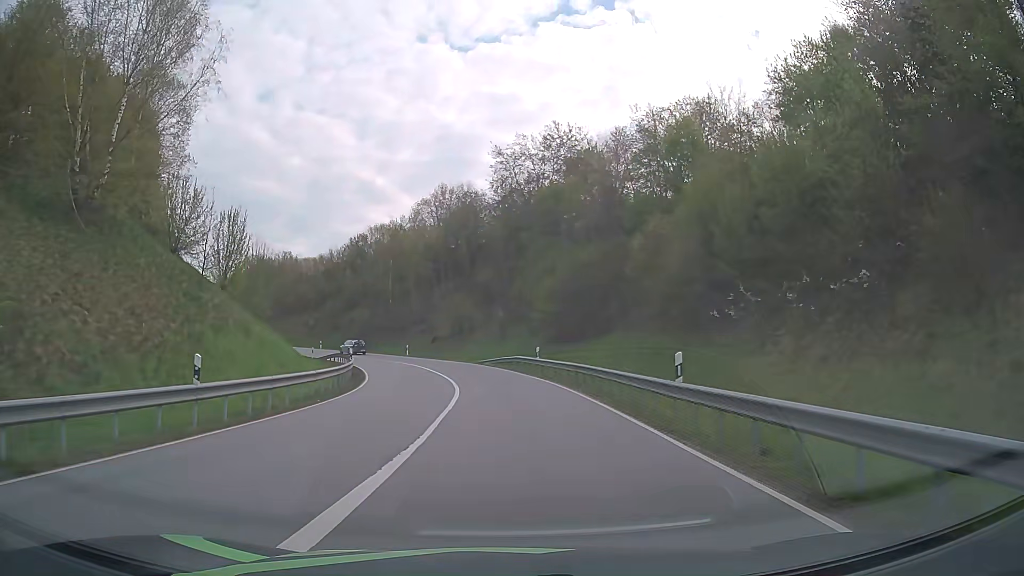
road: primary_link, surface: asphalt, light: Day
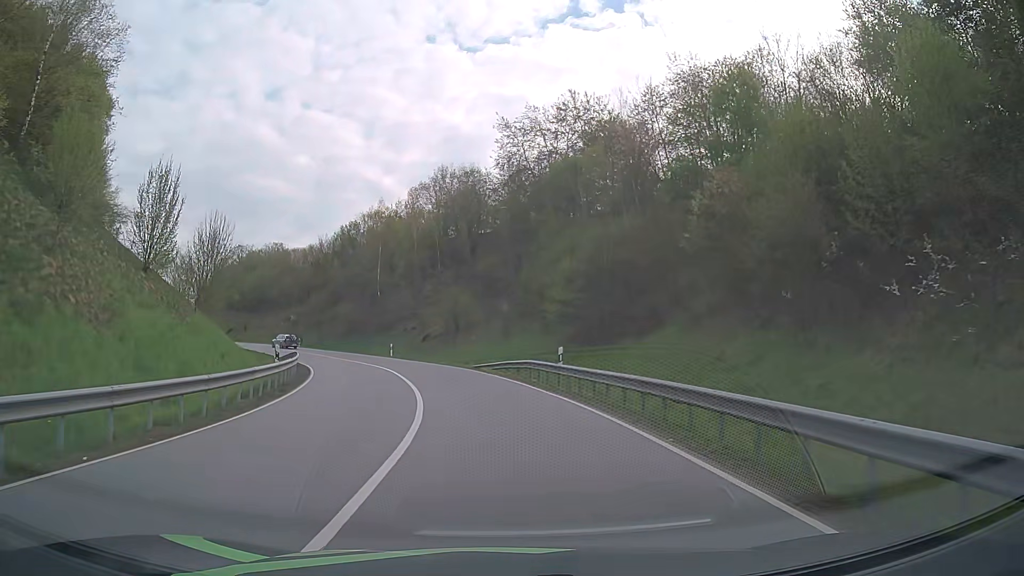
(0.0, +11.4) m; -1°
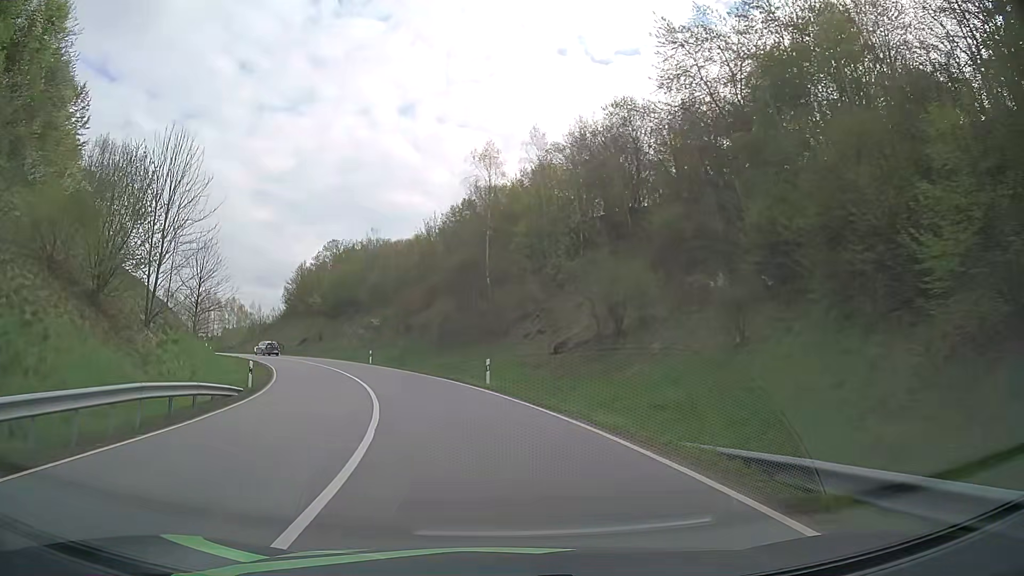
(-1.9, +26.7) m; -11°
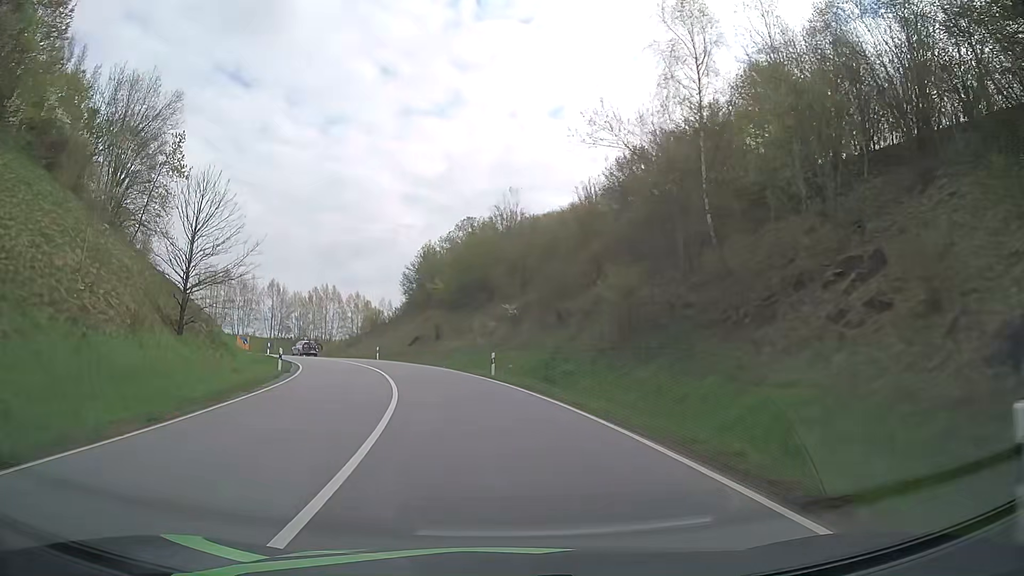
(-2.8, +22.5) m; -13°
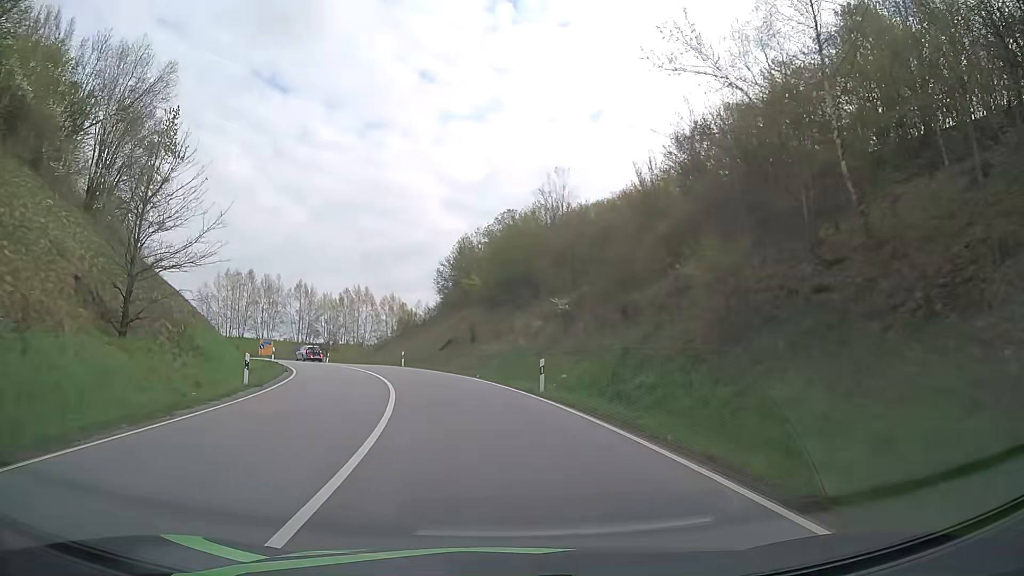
(-0.3, +8.0) m; -4°
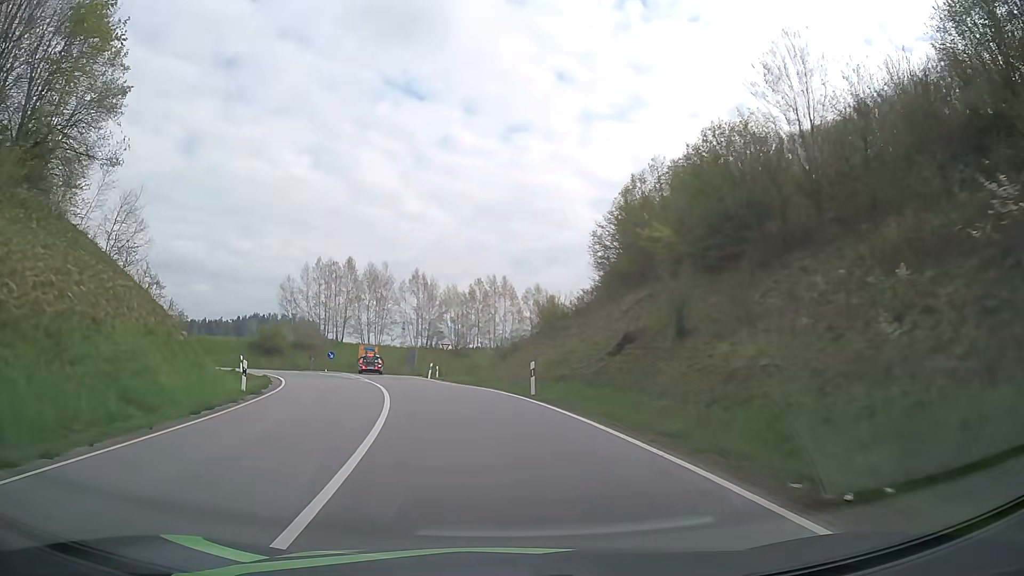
(-2.5, +24.4) m; -12°
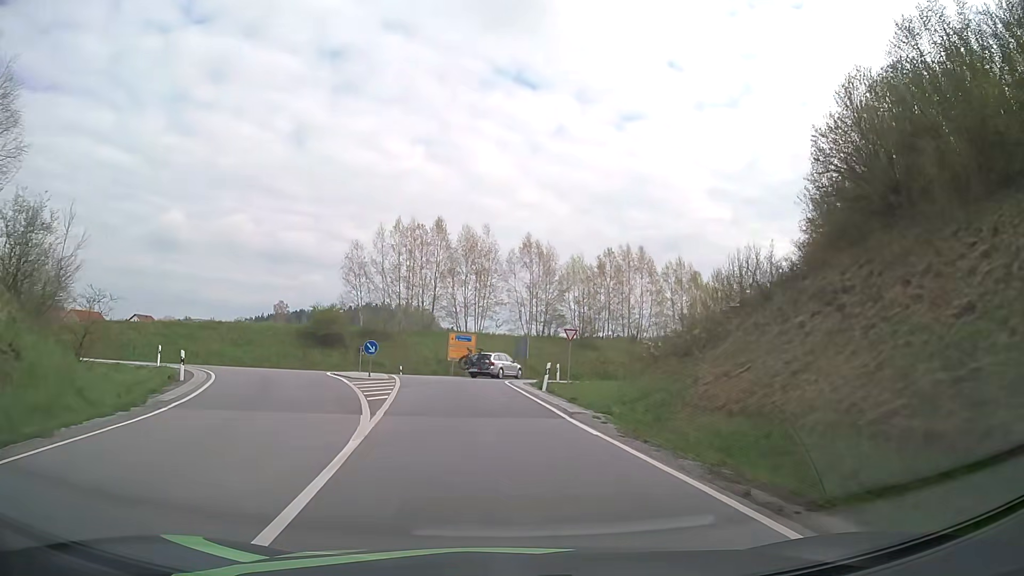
(-2.2, +20.6) m; -11°
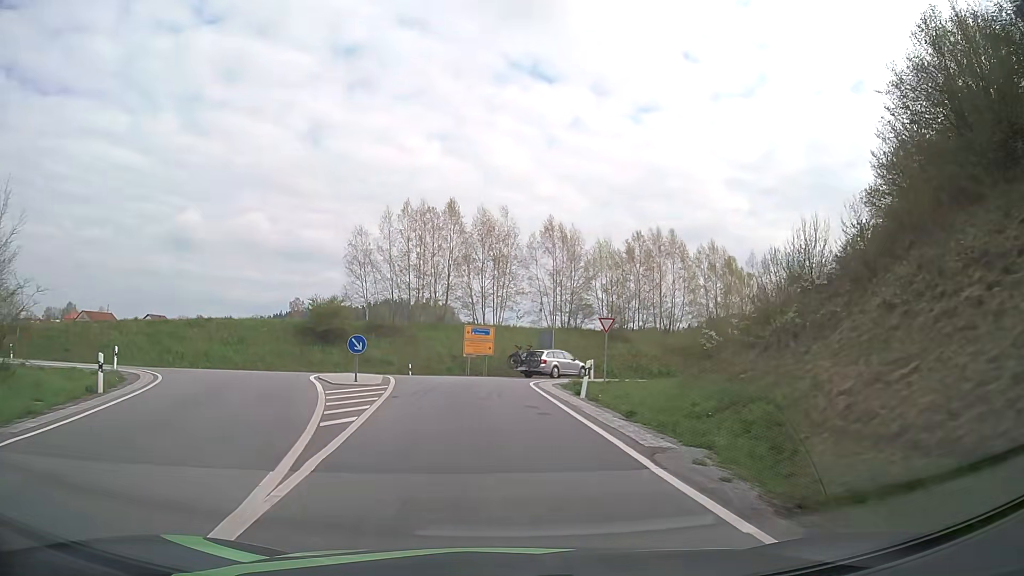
(-0.1, +6.1) m; -2°
(0, +10) (-1, +20) (-1, +30) (+3, +39) (+11, +45) (+20, +50) (+28, +55) (+37, +61) (+45, +66) (+53, +73) m
